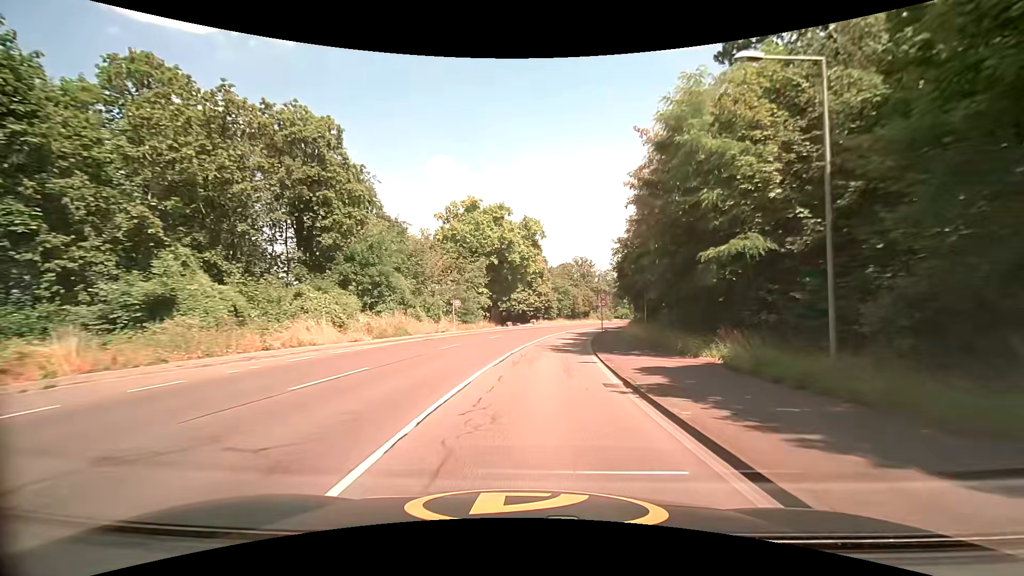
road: secondary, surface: asphalt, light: Day
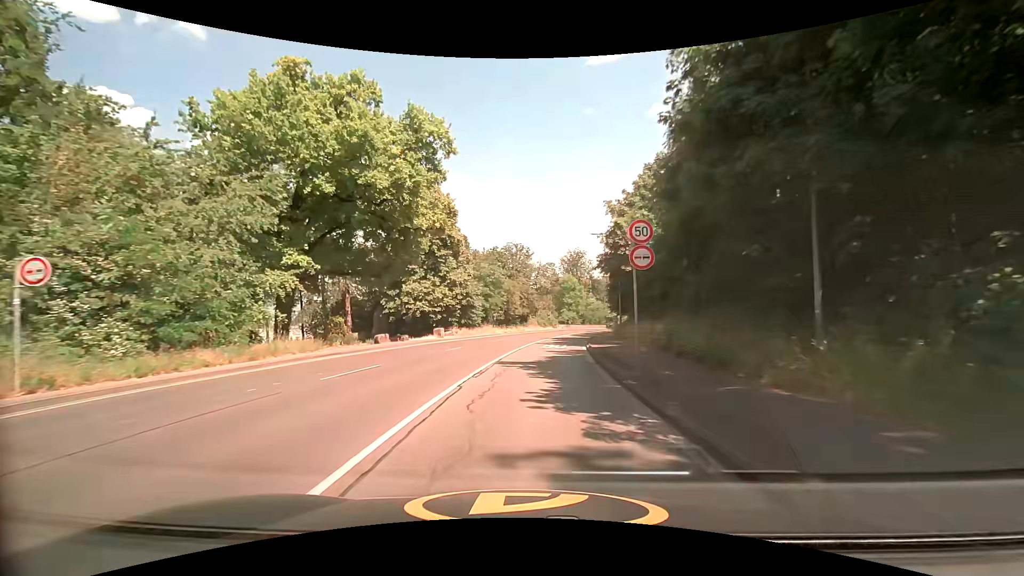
(+2.4, +33.1) m; +9°
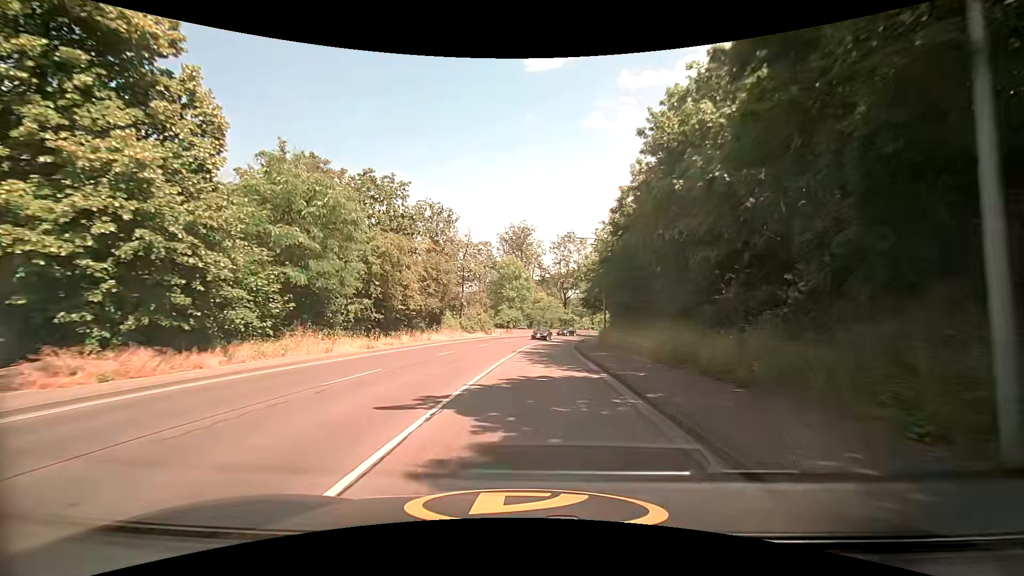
(+1.8, +35.5) m; +6°
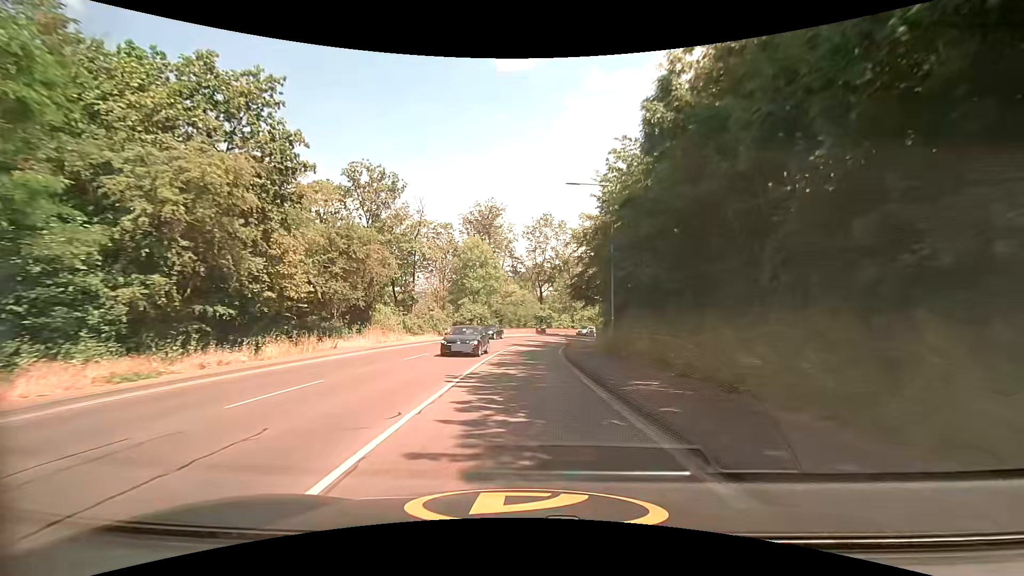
(+0.4, +14.7) m; +3°
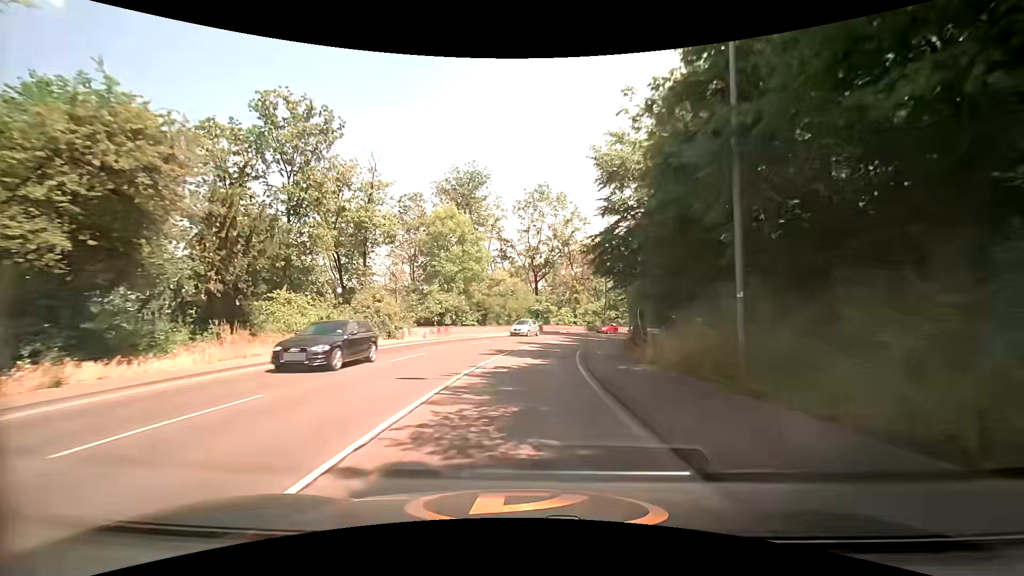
(+0.2, +14.9) m; +1°
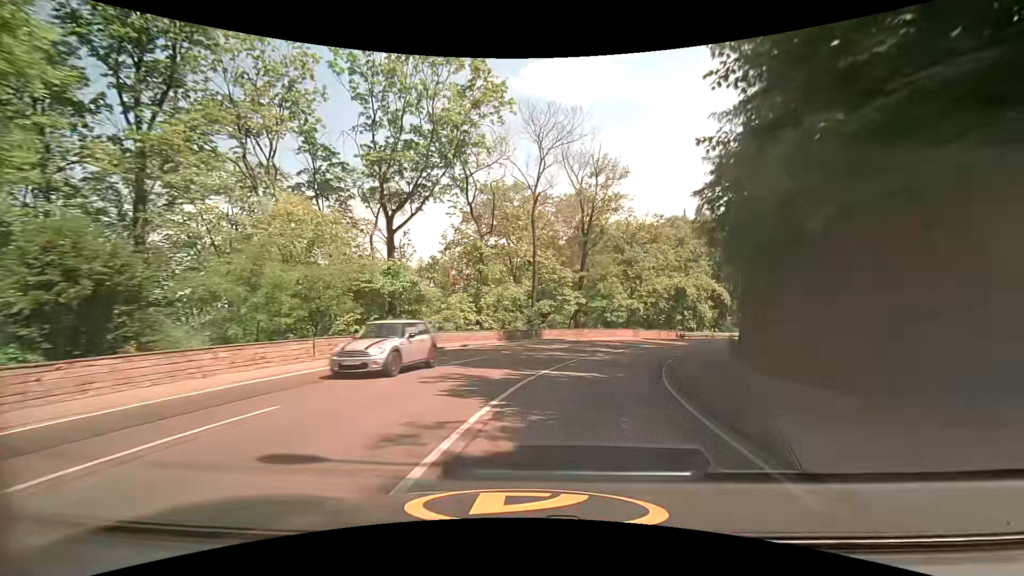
(+2.4, +36.7) m; +12°
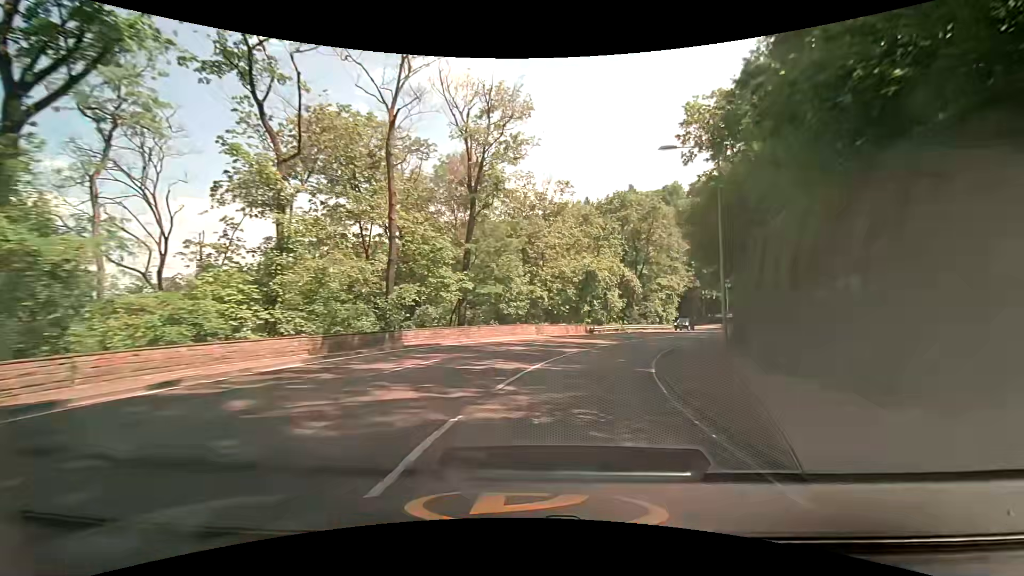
(+1.3, +14.4) m; +13°
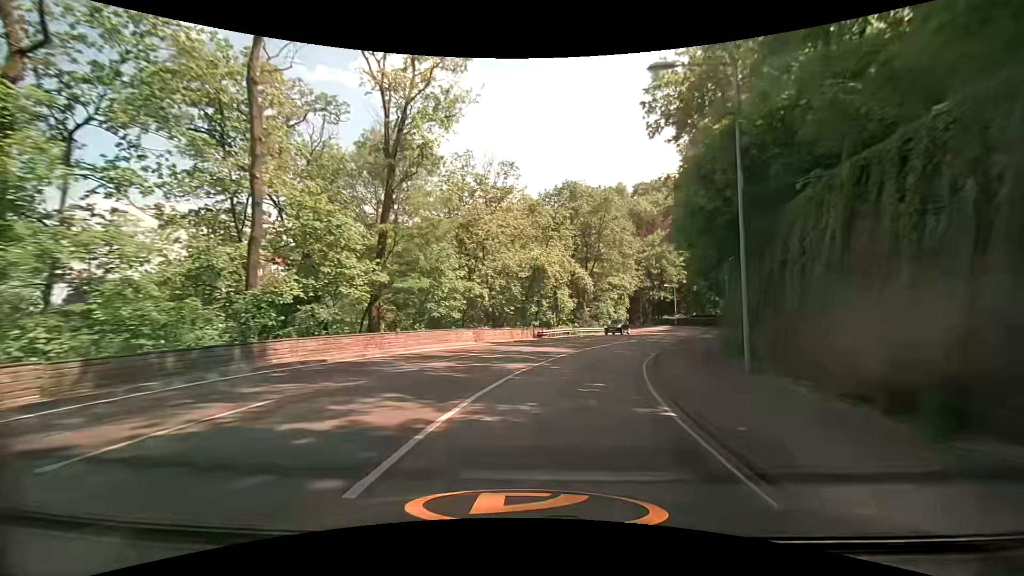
(+0.3, +7.2) m; +6°
(+1, +10) (+3, +20) (+6, +29) (+10, +38) (+14, +47) (+18, +57) (+22, +66) (+25, +75) (+27, +85) (+28, +95) m
